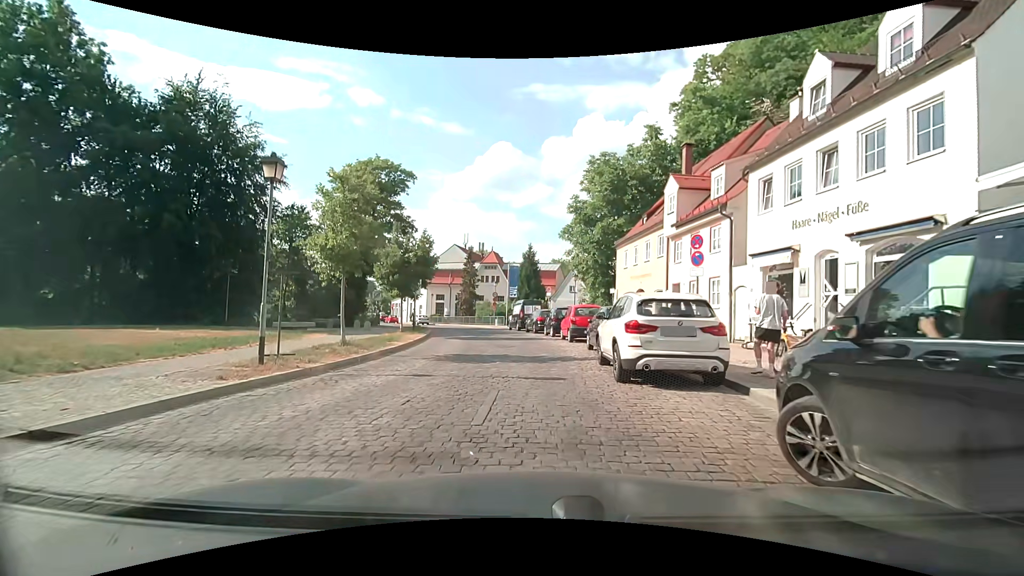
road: residential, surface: sett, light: Day
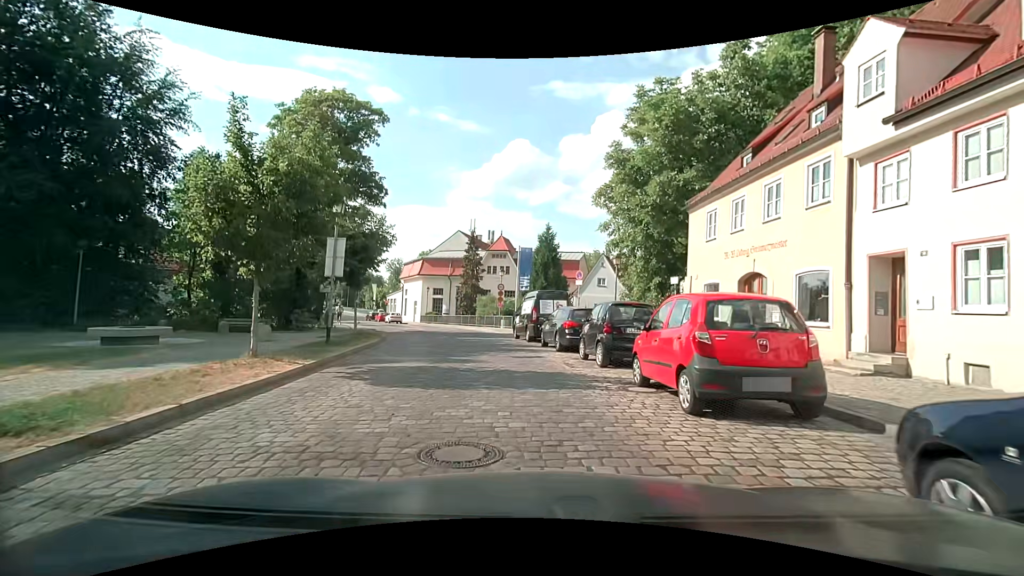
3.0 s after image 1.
(-0.3, +14.2) m; -1°
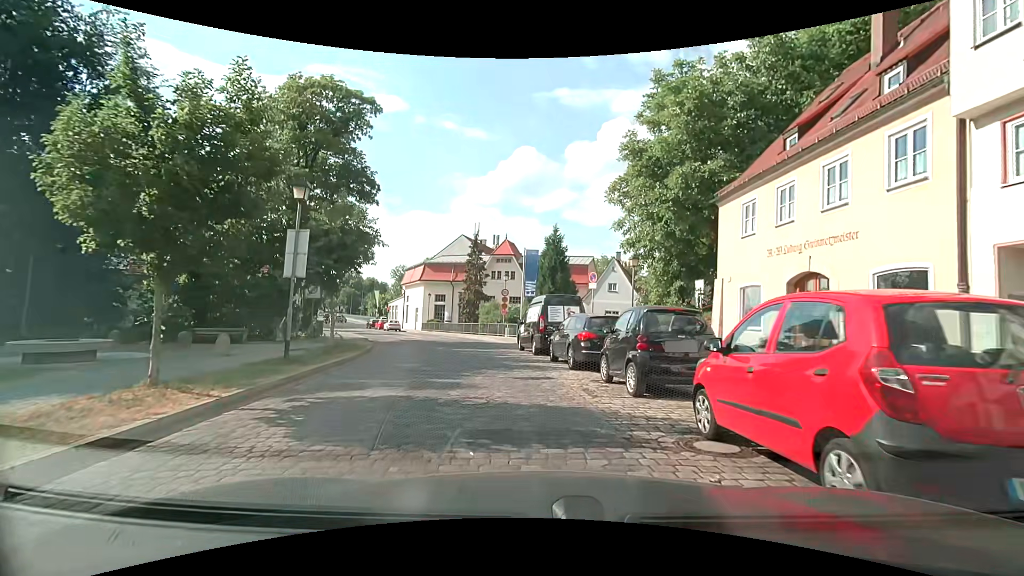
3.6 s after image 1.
(0.0, +3.1) m; -3°
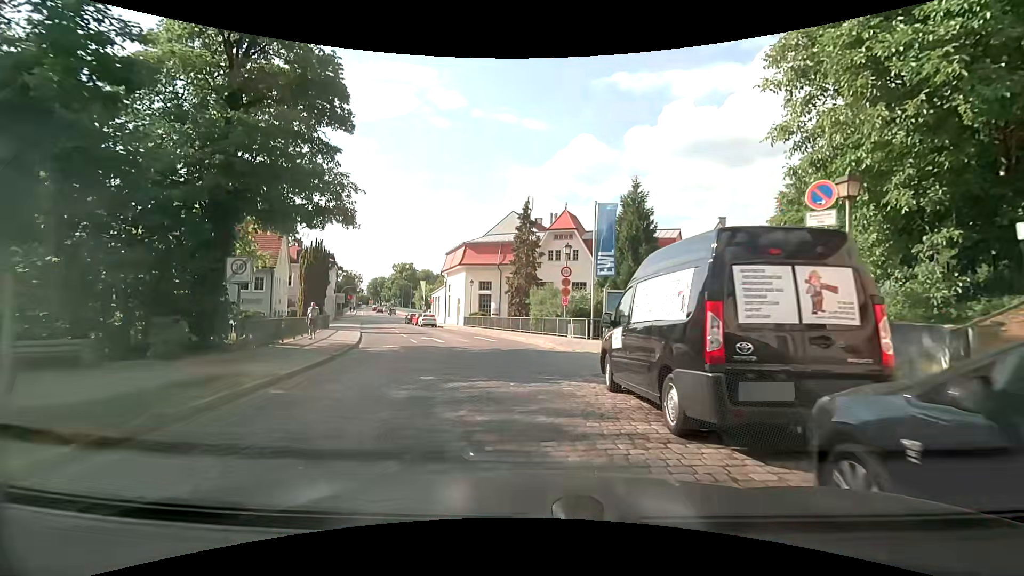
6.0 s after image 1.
(-0.3, +12.9) m; -6°
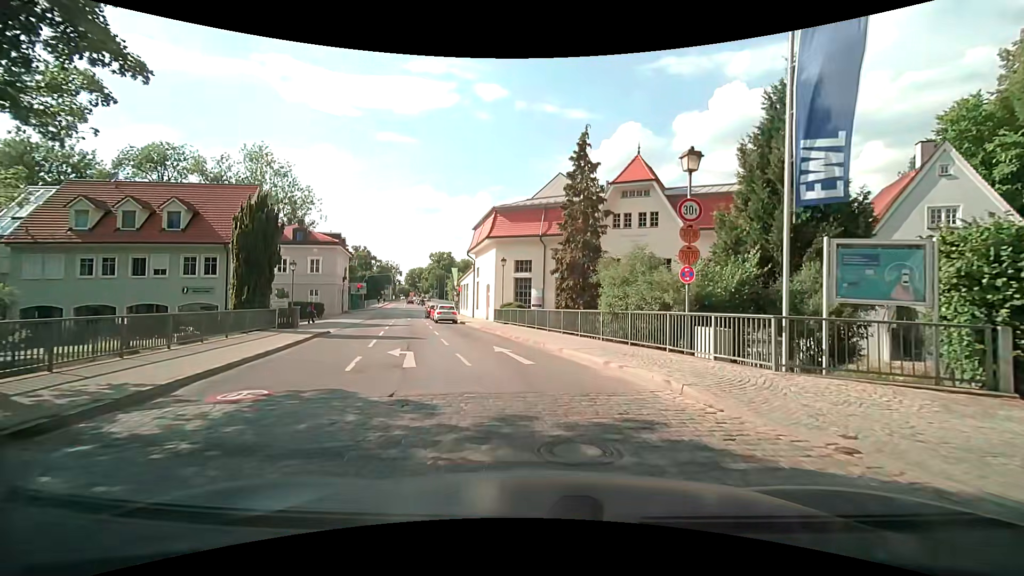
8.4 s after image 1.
(-0.7, +14.5) m; -6°
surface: asphalt
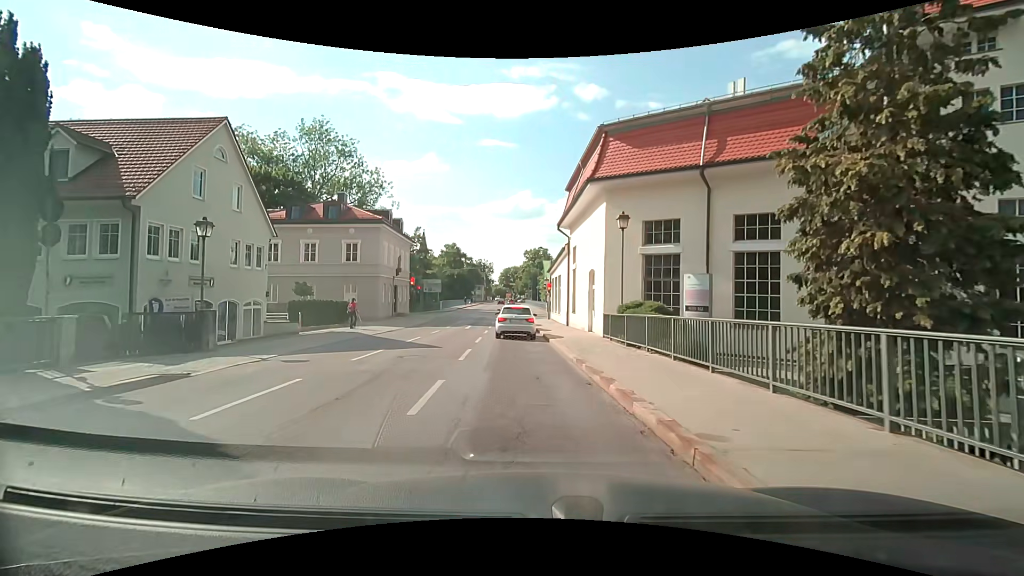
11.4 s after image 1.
(-1.0, +17.2) m; -9°
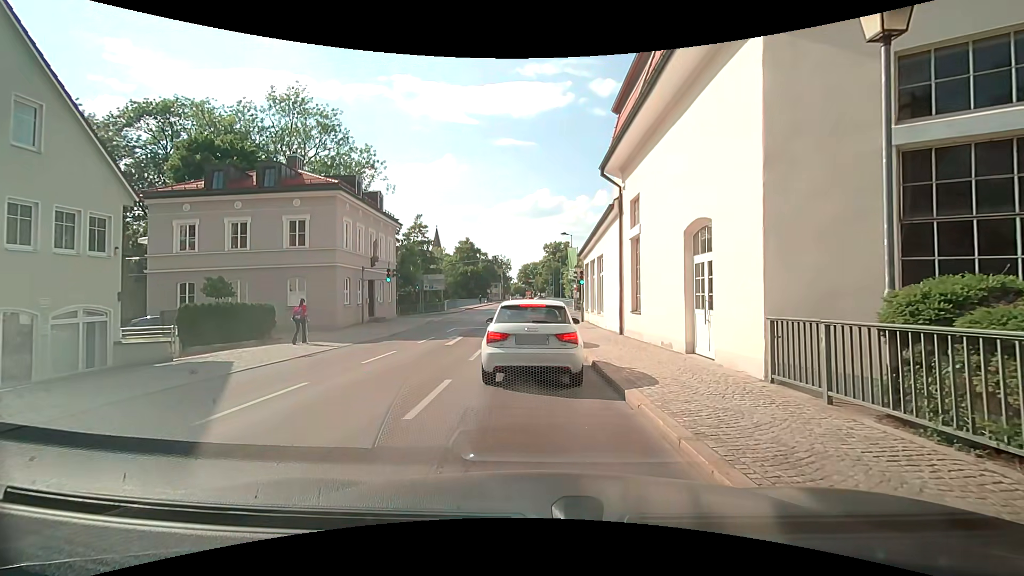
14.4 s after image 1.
(-0.4, +12.1) m; -3°
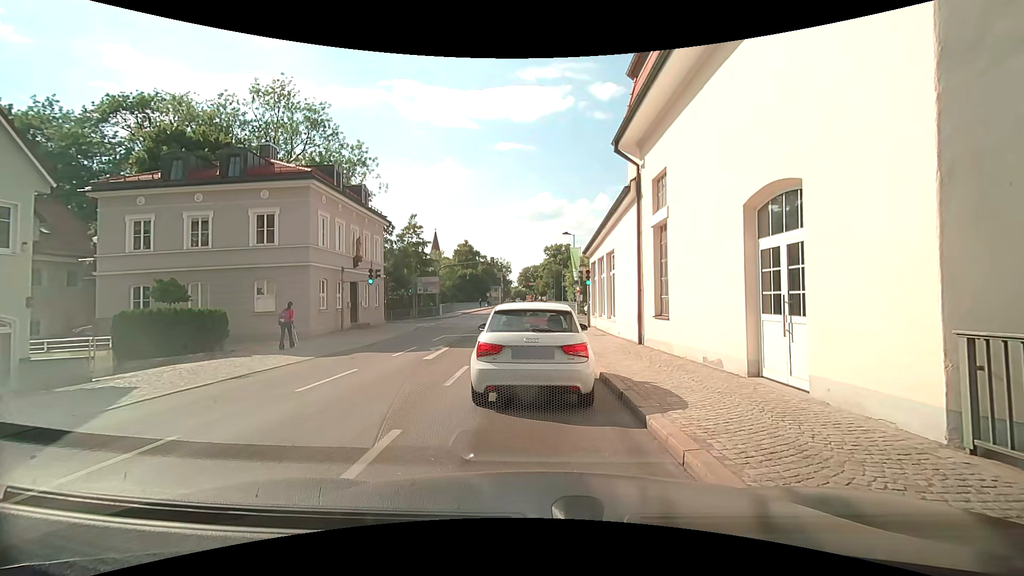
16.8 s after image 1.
(+0.1, +3.2) m; +2°
